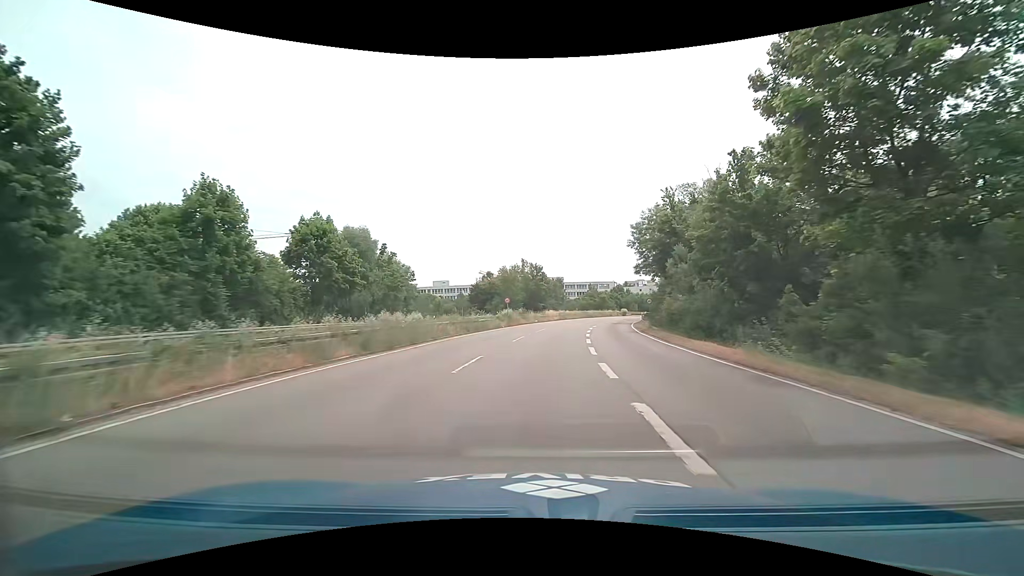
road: trunk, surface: asphalt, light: Day
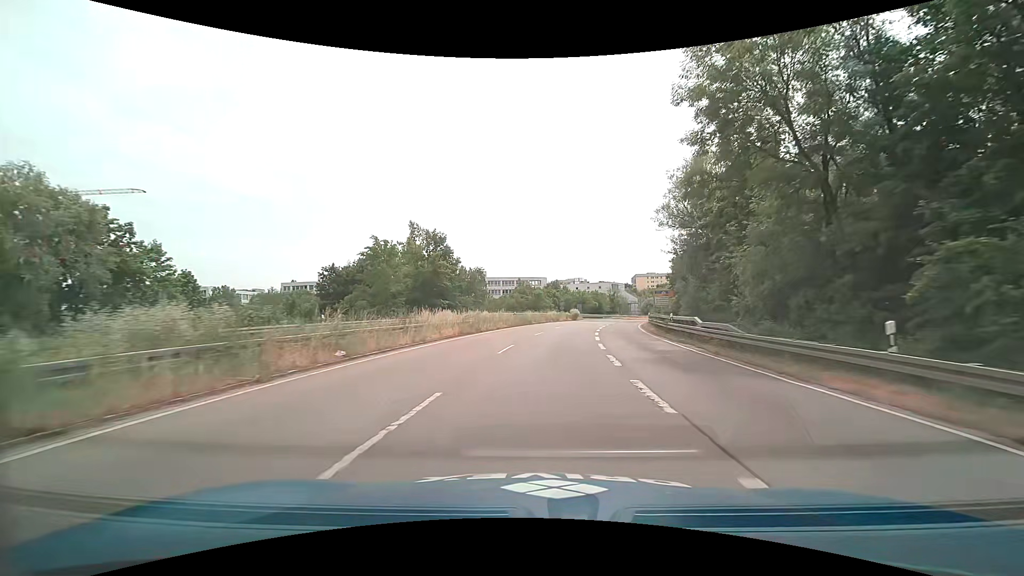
(+3.4, +44.5) m; +9°
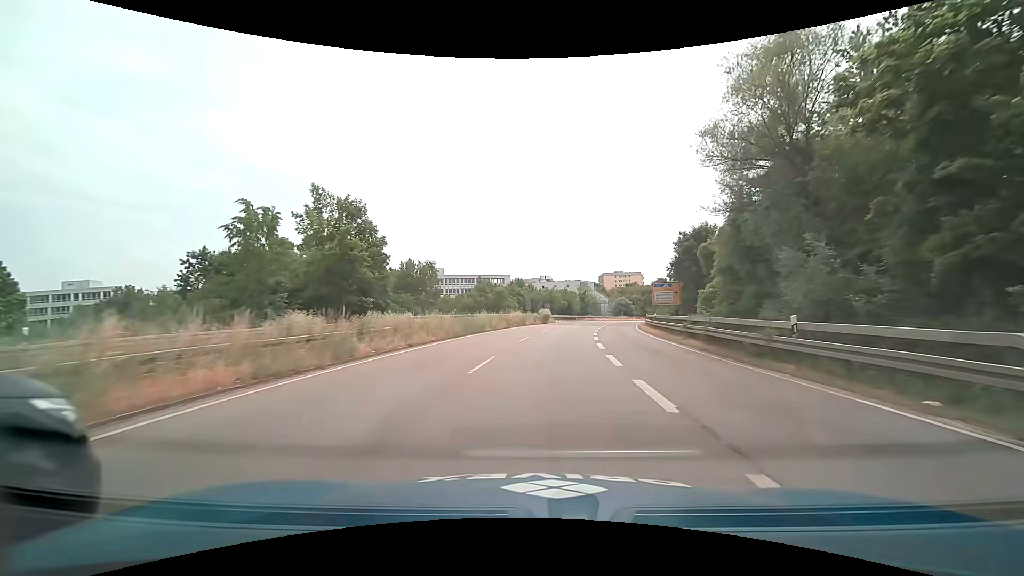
(+0.5, +17.7) m; +4°
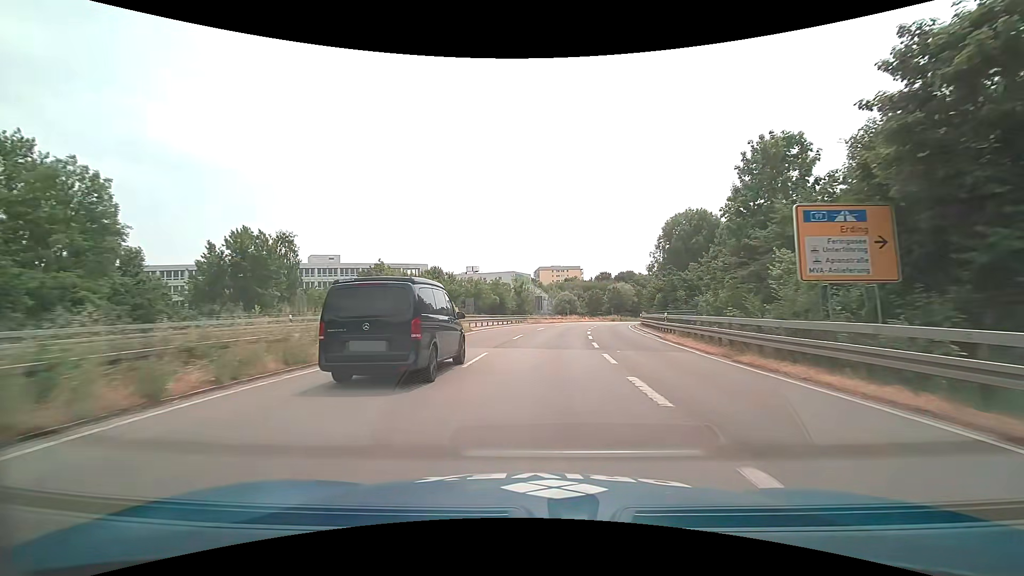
(+2.3, +35.2) m; +8°
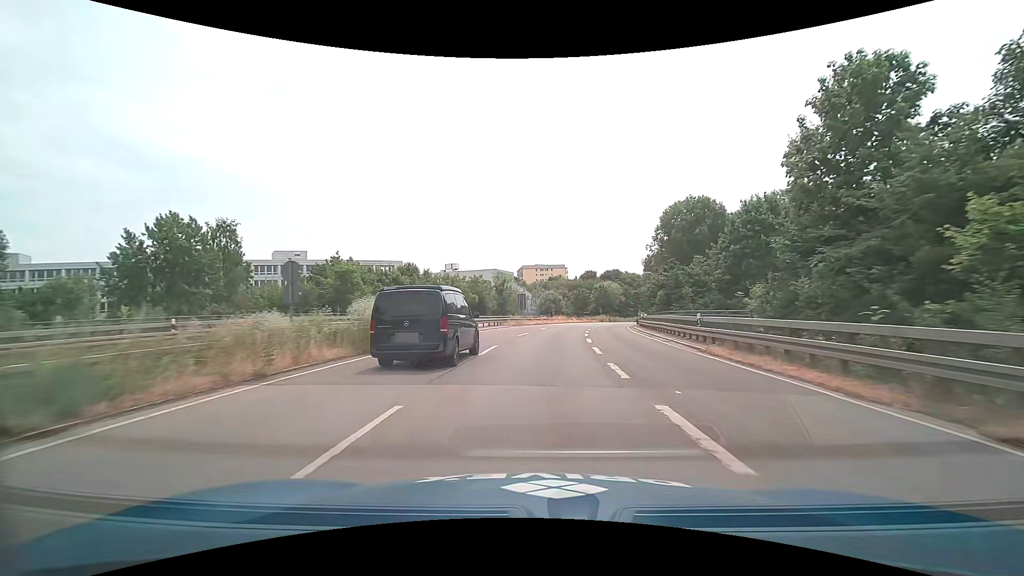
(+0.1, +8.8) m; +2°
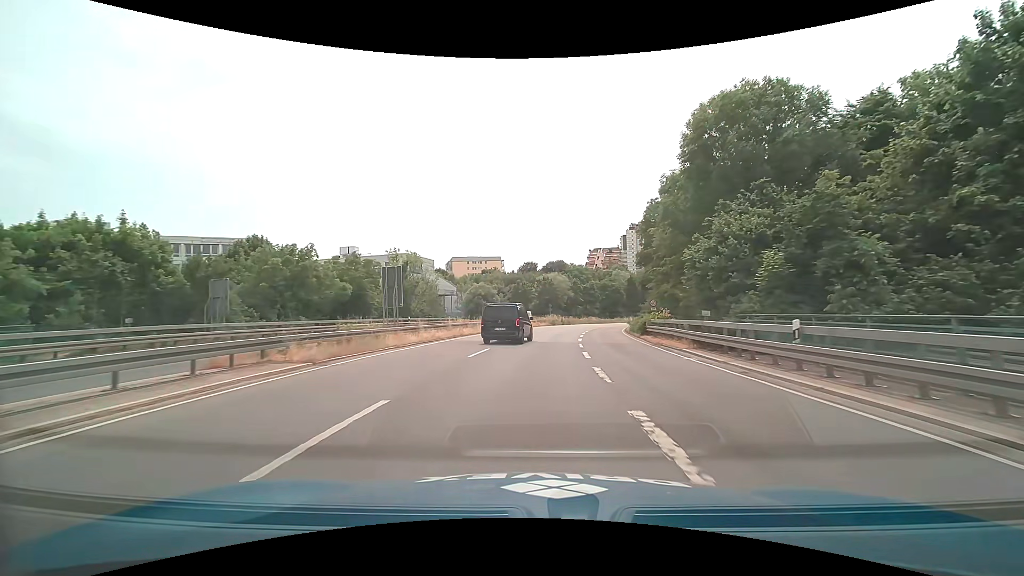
(+2.4, +35.4) m; +8°
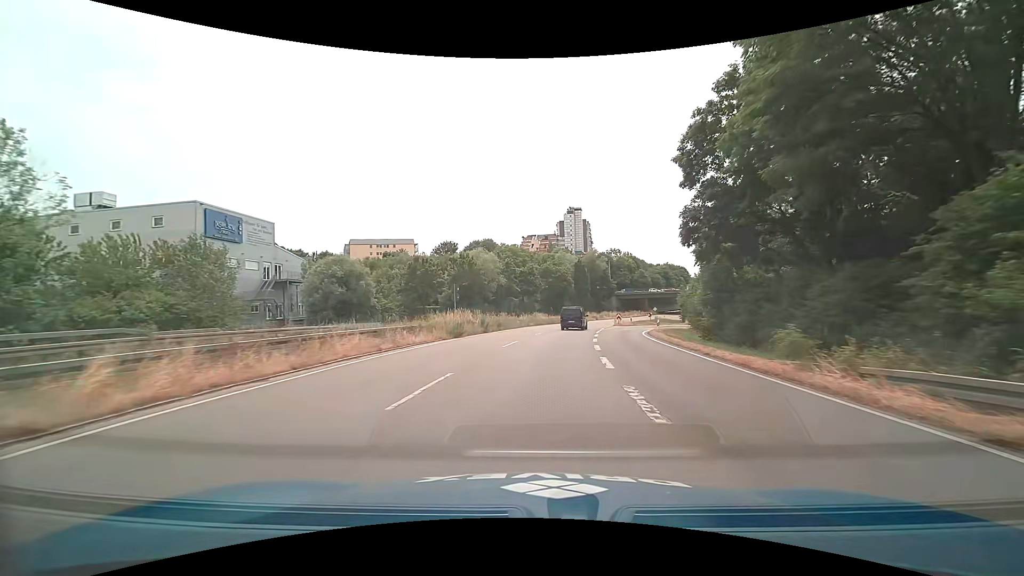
(+2.9, +45.6) m; +8°
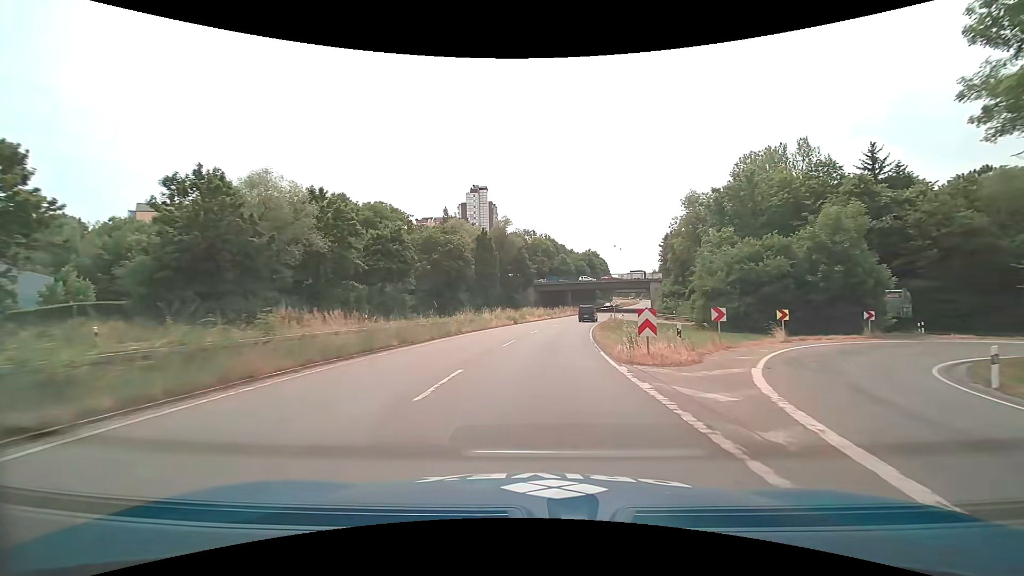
(+4.4, +48.2) m; +11°
(0, +10) (+1, +20) (+2, +30) (+3, +40) (+5, +50) (+6, +60) (+8, +69) (+10, +79) (+13, +89) (+15, +99) m
